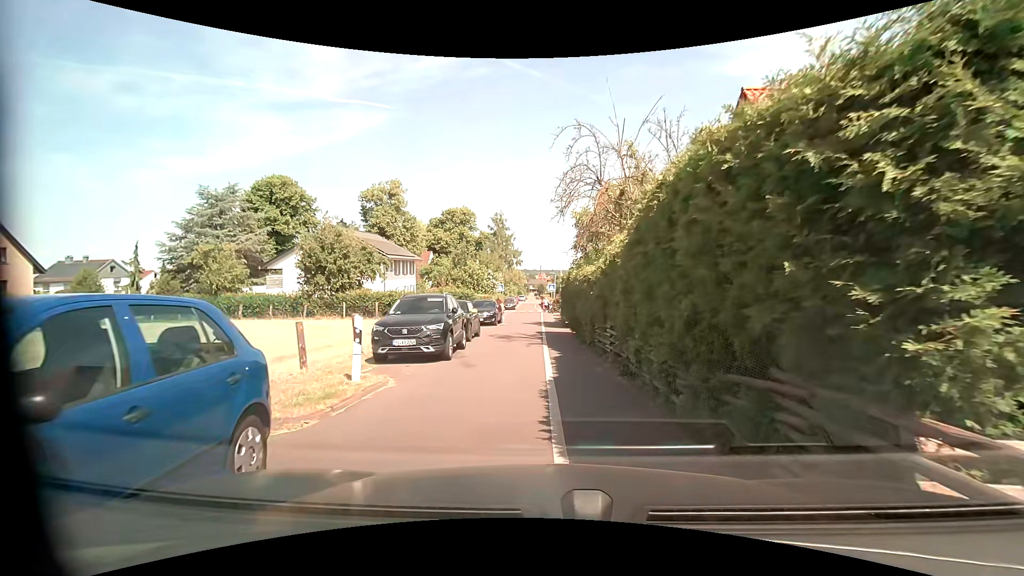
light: Day
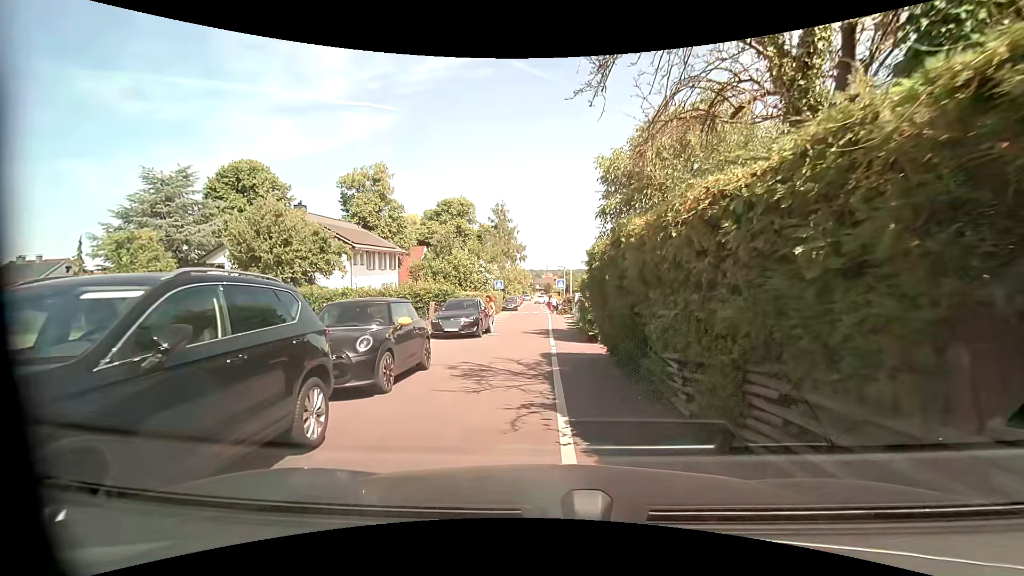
(0.0, +9.9) m; 0°
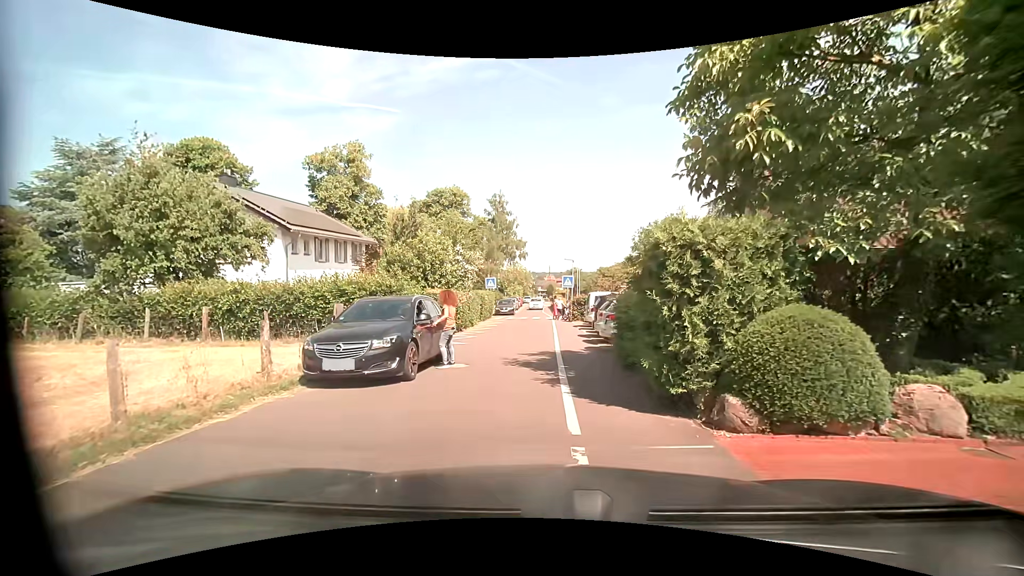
(-0.1, +9.8) m; -2°
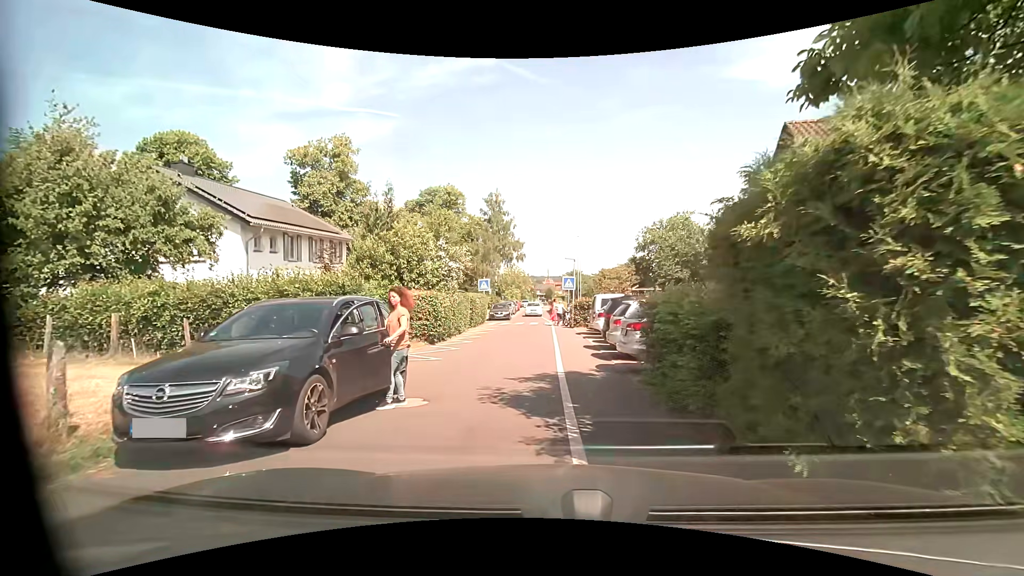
(+0.1, +3.6) m; 0°
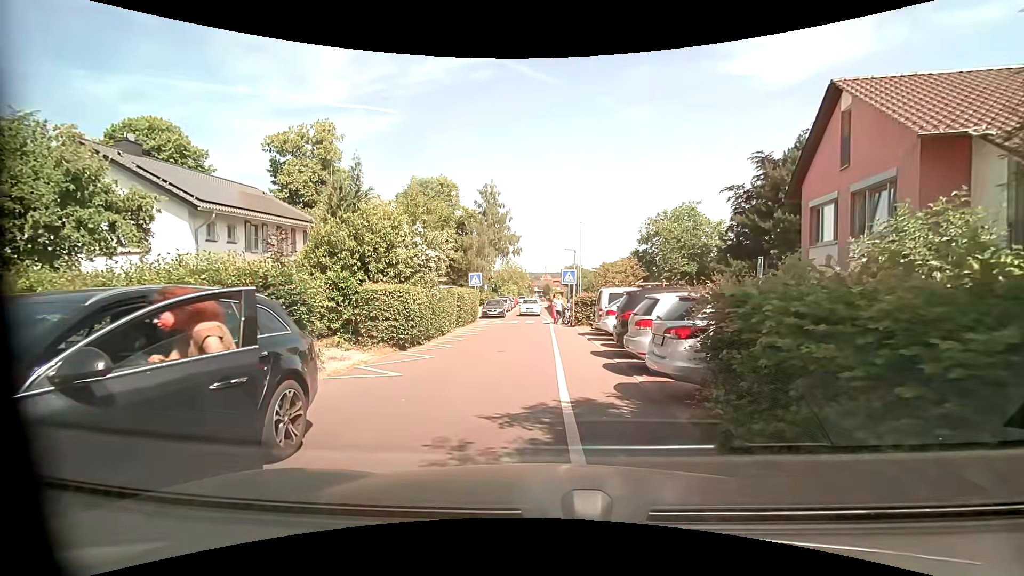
(+0.1, +3.3) m; +1°
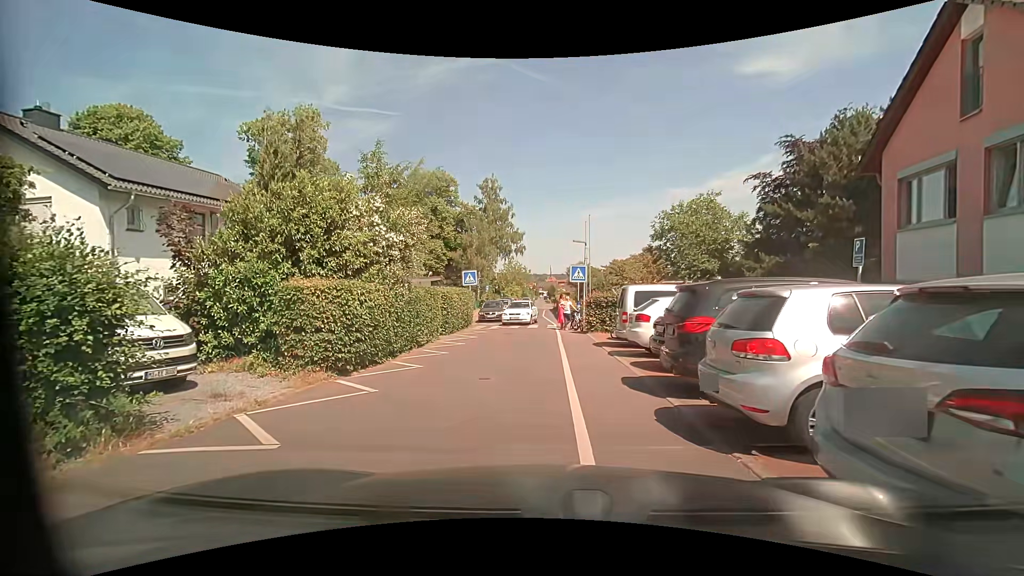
(0.0, +4.5) m; +2°
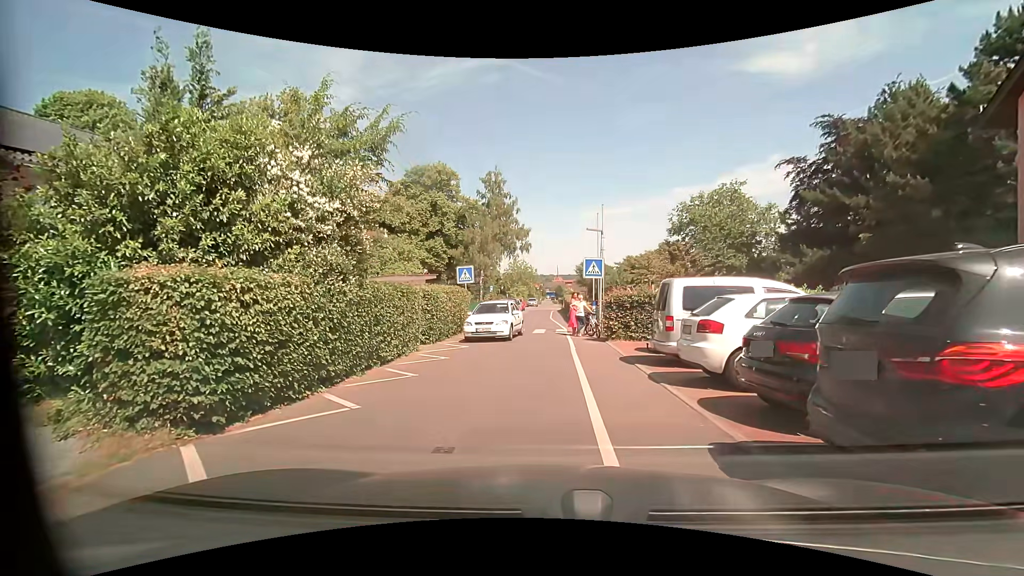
(-0.1, +4.2) m; -1°
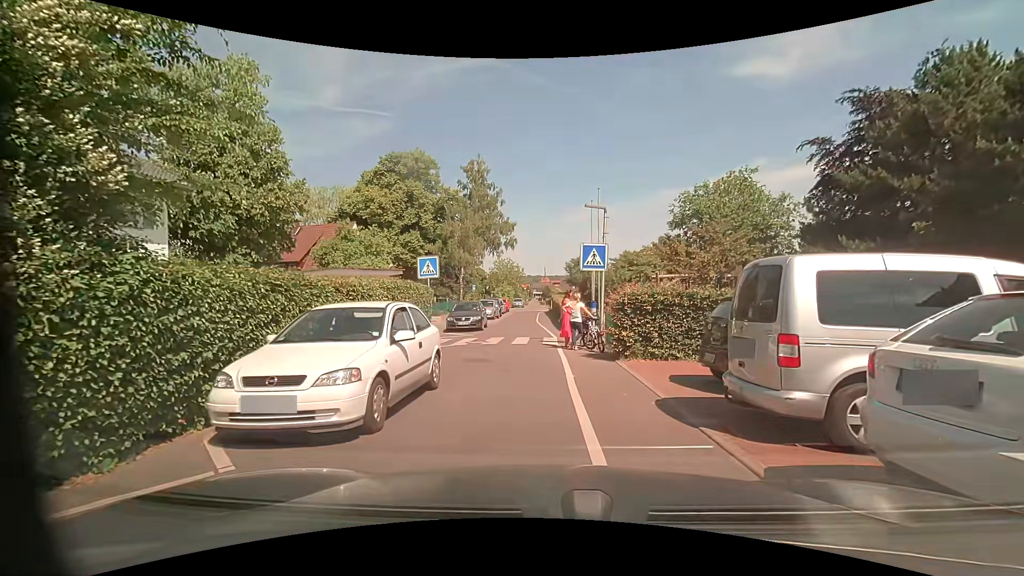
(0.0, +5.4) m; +1°
